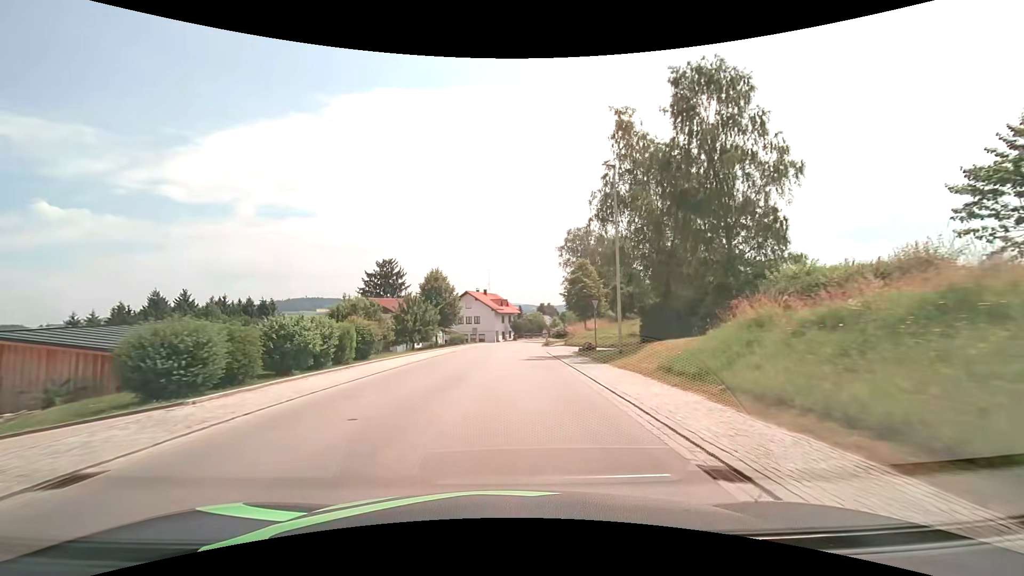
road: secondary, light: Day
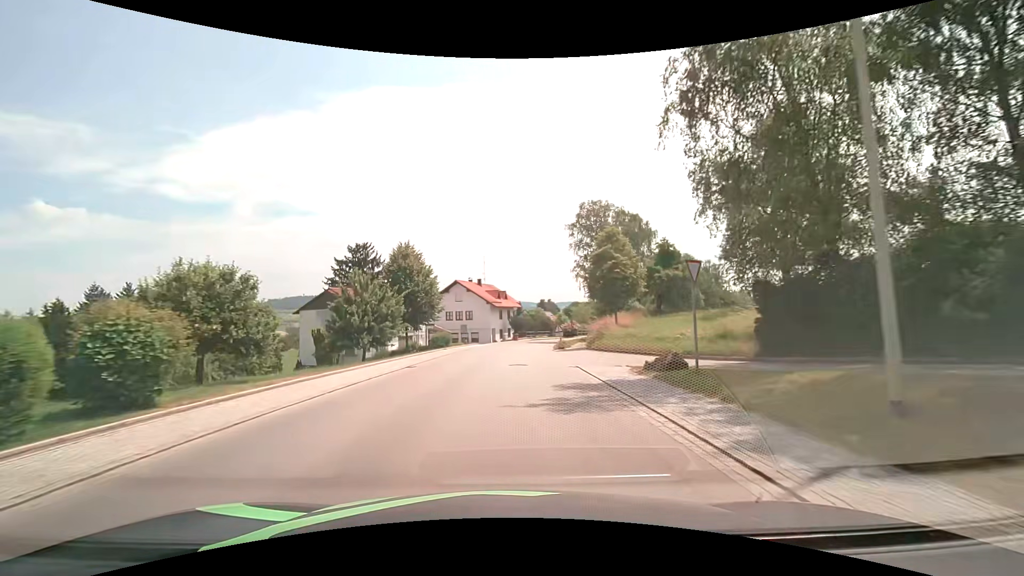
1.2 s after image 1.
(0.0, +15.4) m; 0°
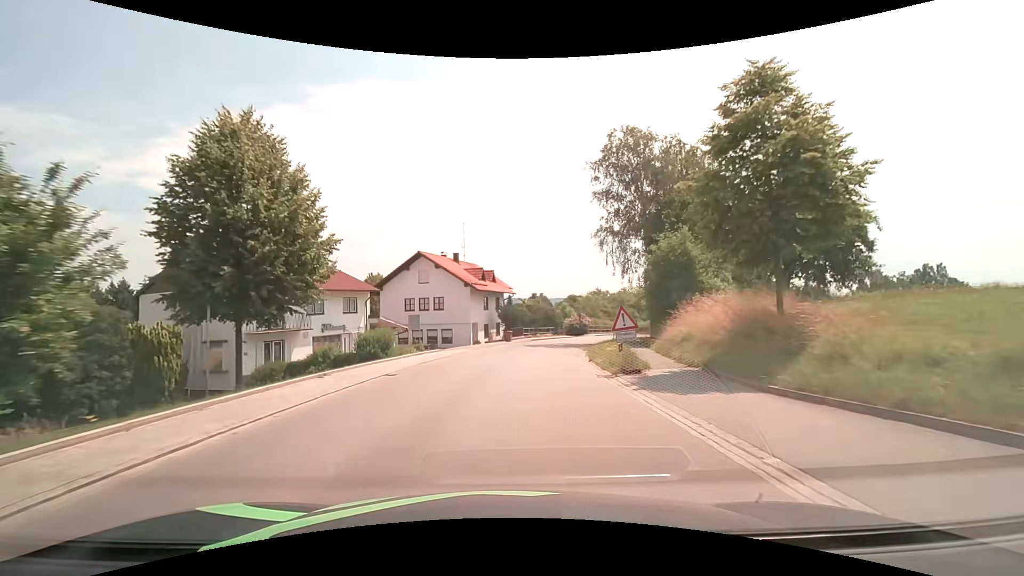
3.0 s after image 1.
(+0.1, +23.2) m; +1°
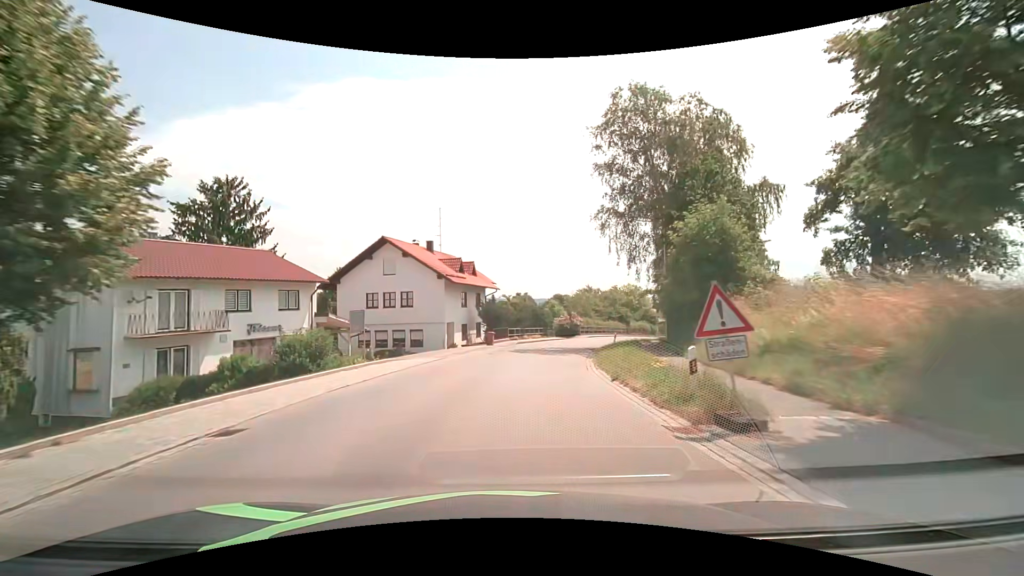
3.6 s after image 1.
(+0.1, +7.7) m; +2°
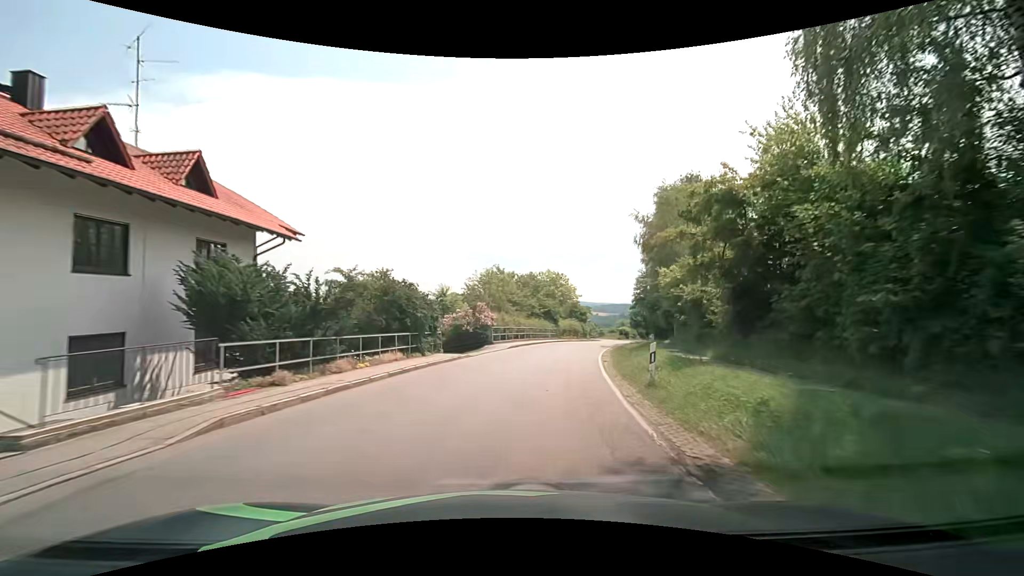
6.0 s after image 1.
(+3.2, +30.6) m; +12°
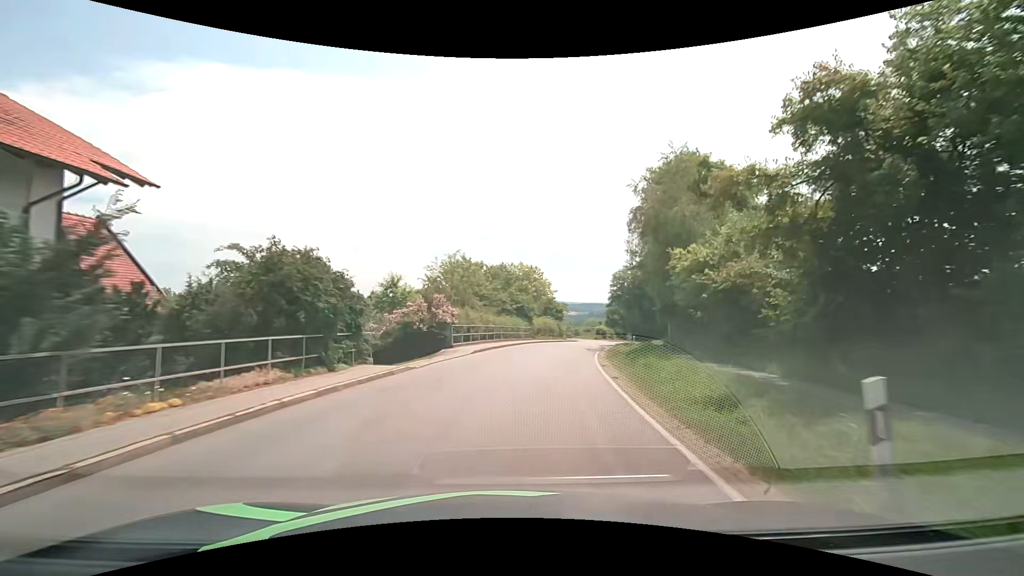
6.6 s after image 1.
(+0.2, +7.6) m; +4°
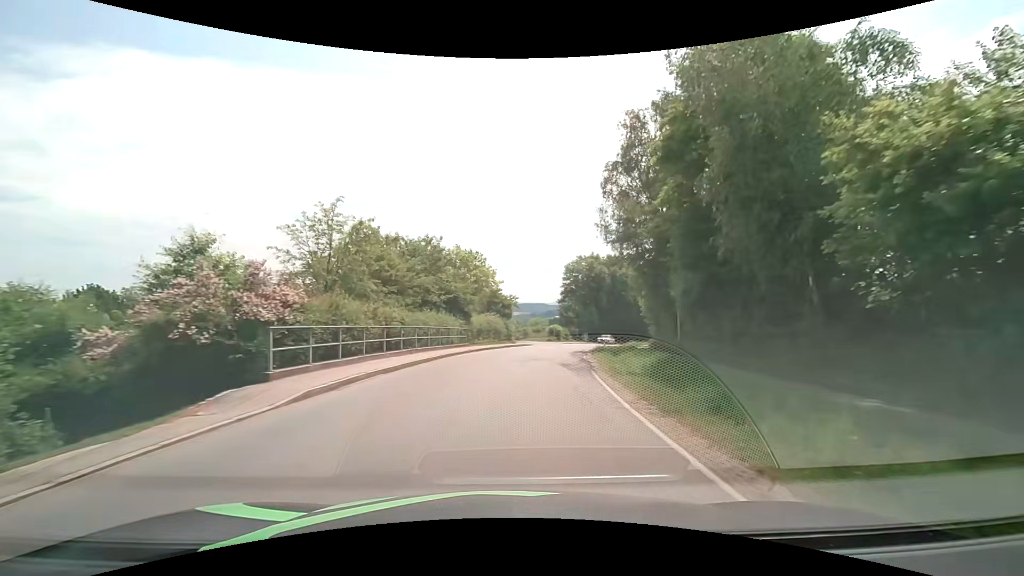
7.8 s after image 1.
(+0.7, +15.2) m; +6°
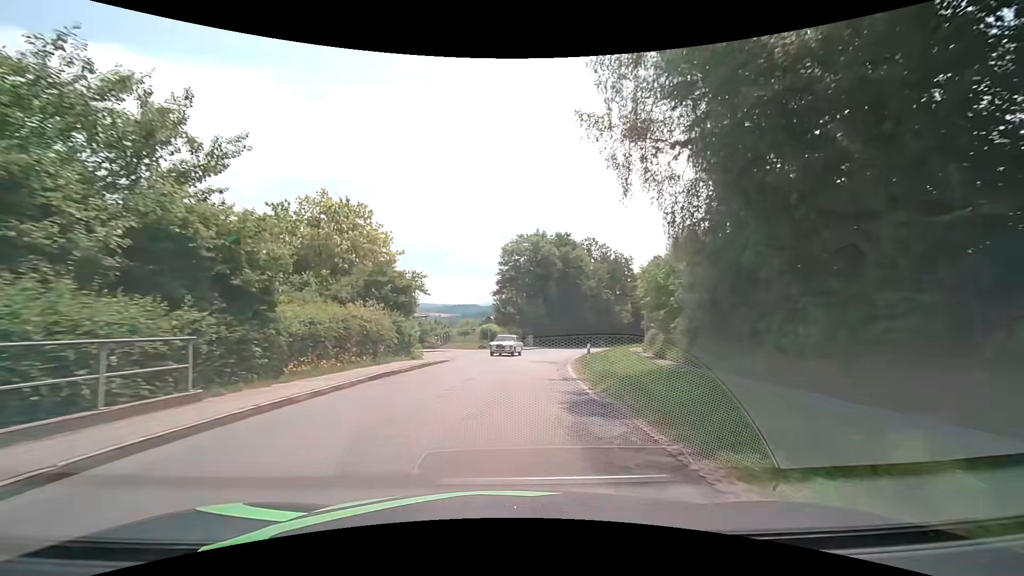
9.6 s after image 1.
(+1.7, +22.8) m; +8°
(0, +10) (+1, +20) (+2, +30) (+4, +40) (+6, +49) (+9, +59) (+13, +68) (+17, +77) (+22, +86) (+28, +94) m
